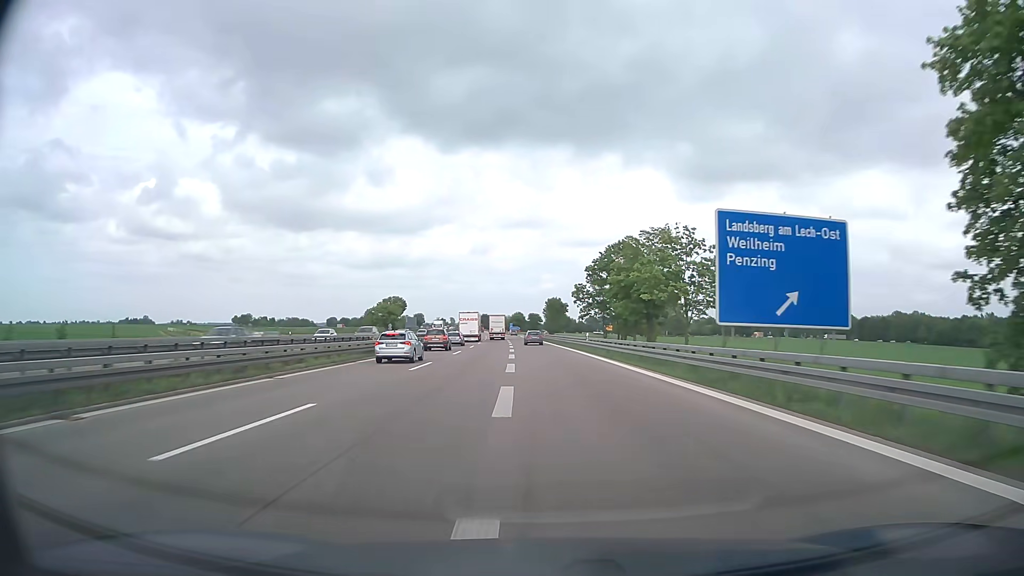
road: motorway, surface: asphalt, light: Day
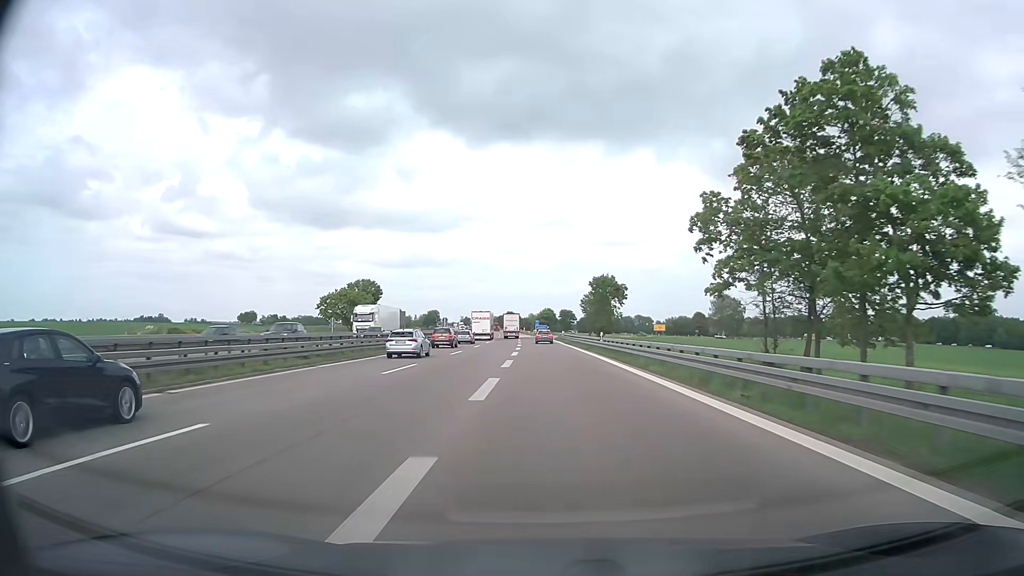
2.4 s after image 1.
(-1.7, +57.4) m; -3°
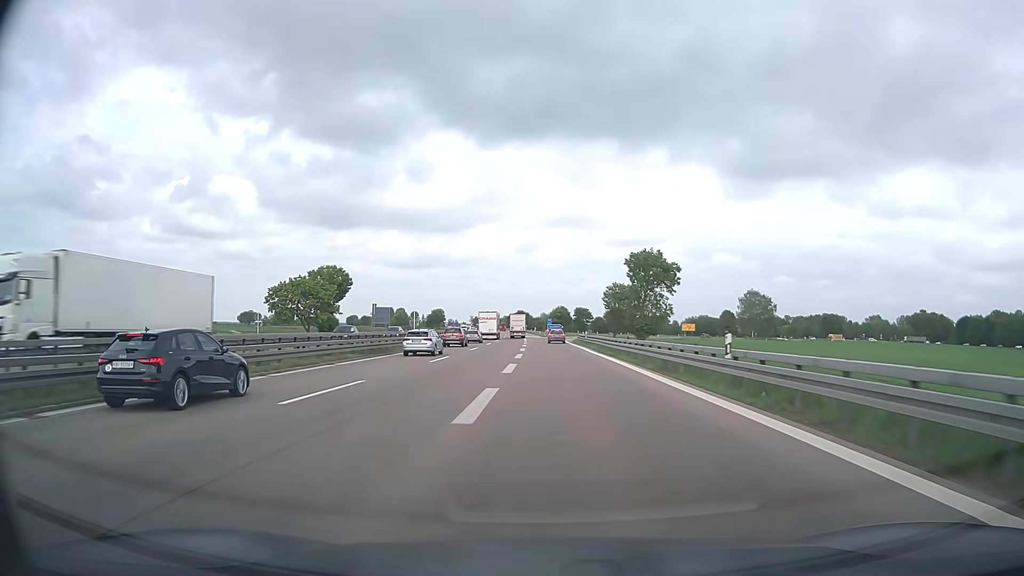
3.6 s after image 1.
(-0.2, +27.2) m; -1°
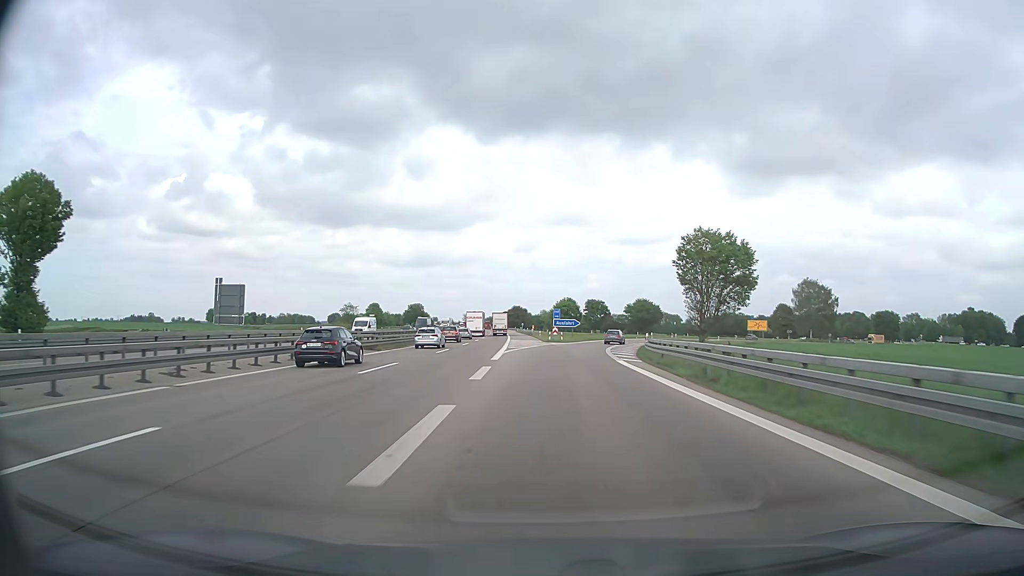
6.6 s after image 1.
(-0.4, +63.6) m; 0°
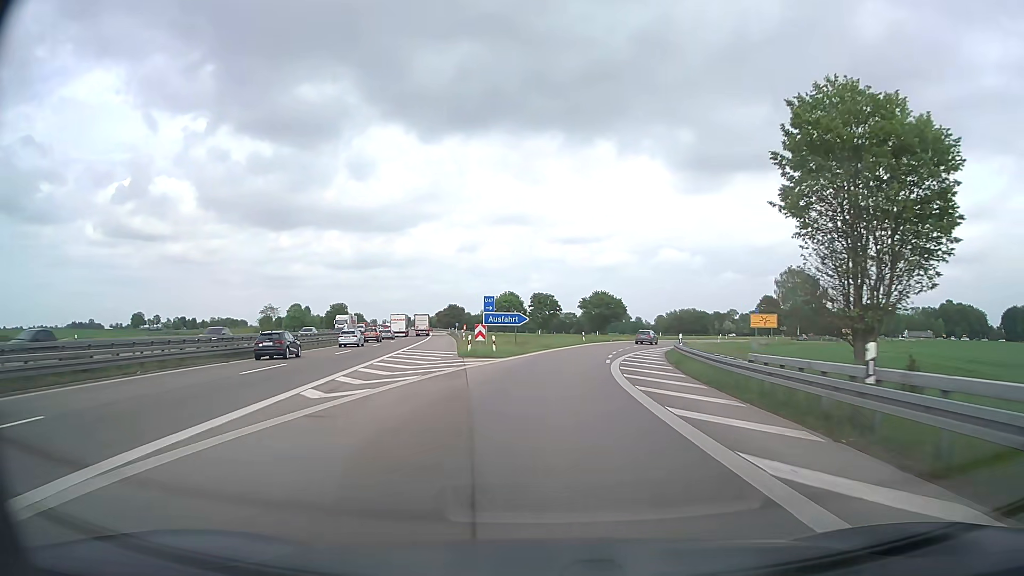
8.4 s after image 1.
(+1.3, +34.9) m; +5°
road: motorway_link
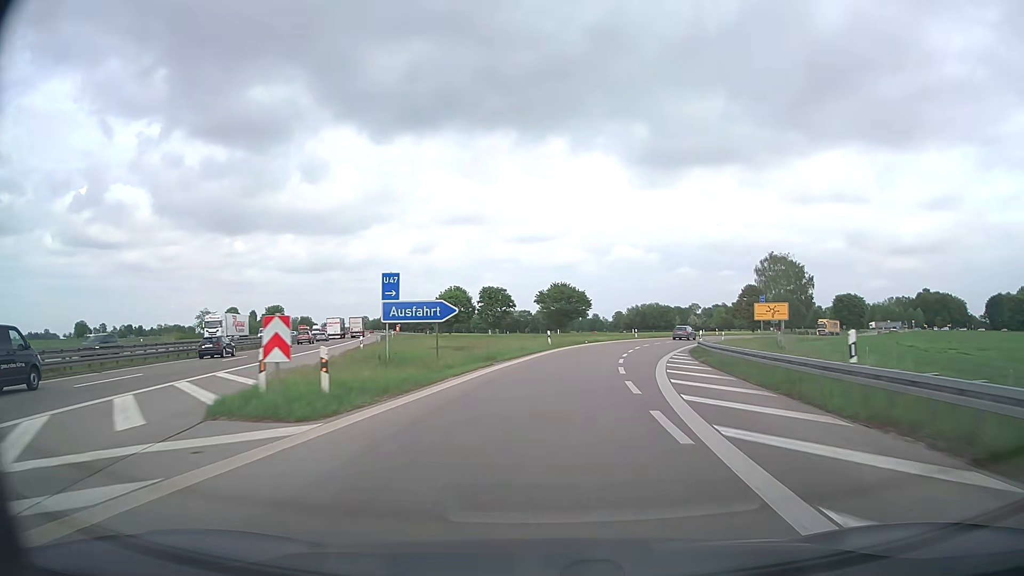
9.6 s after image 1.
(+0.4, +21.6) m; +3°
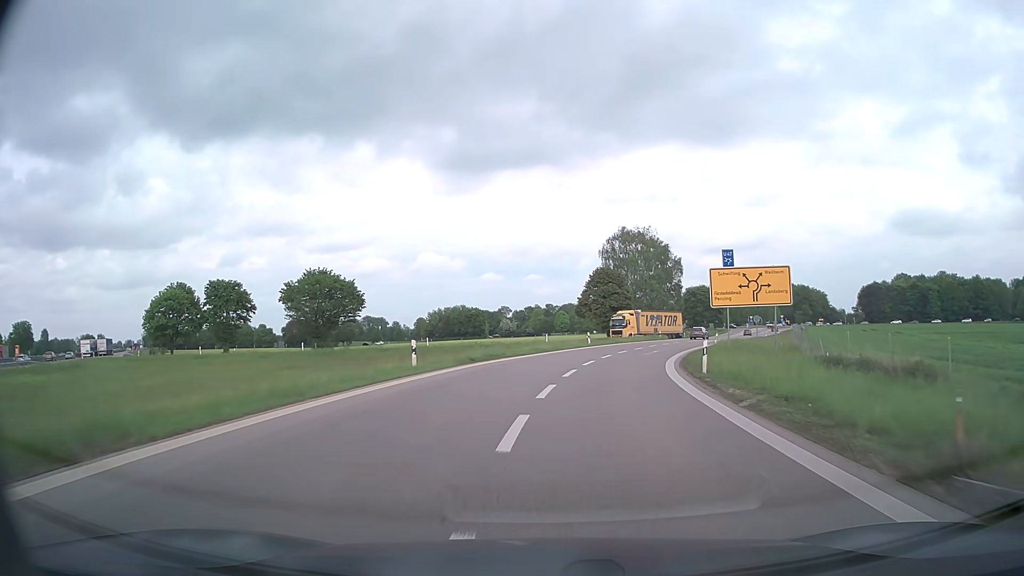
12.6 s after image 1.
(+7.2, +47.7) m; +16°
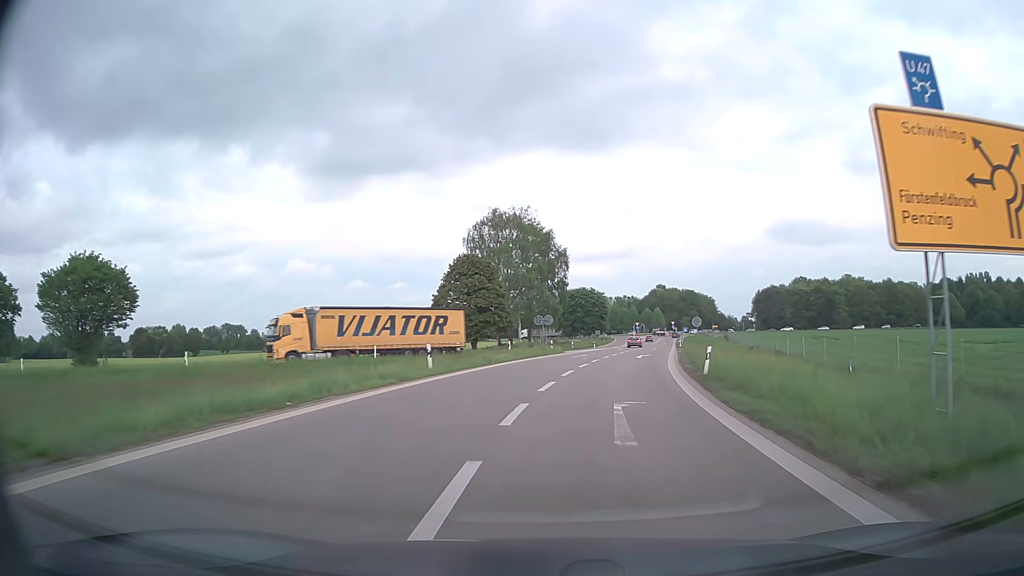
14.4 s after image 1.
(+2.5, +27.1) m; +11°
(0, +10) (+2, +20) (+3, +30) (+5, +40) (+7, +49) (+9, +59) (+11, +69) (+13, +79) (+15, +89) (+17, +98) m
